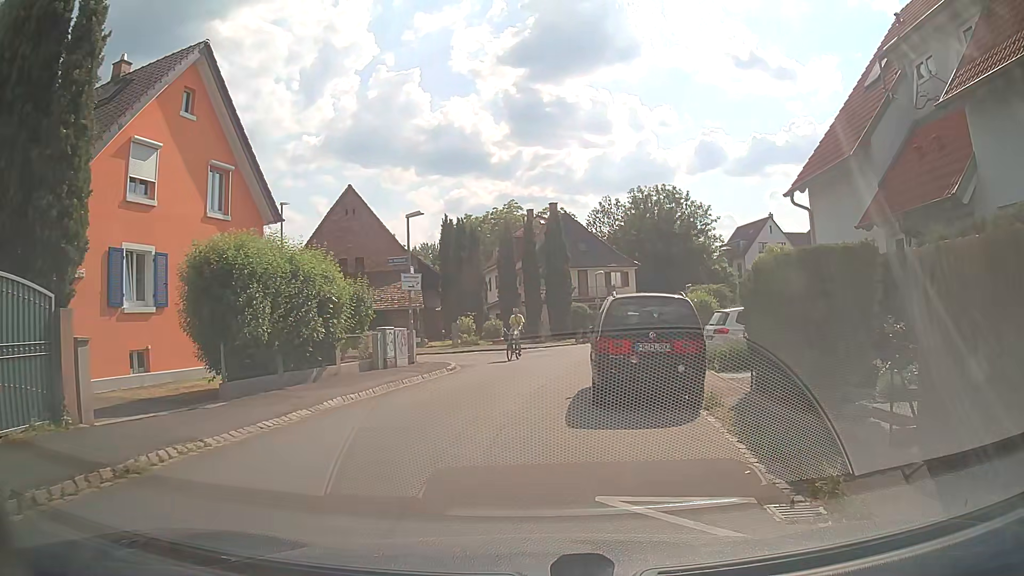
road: residential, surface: asphalt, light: Day
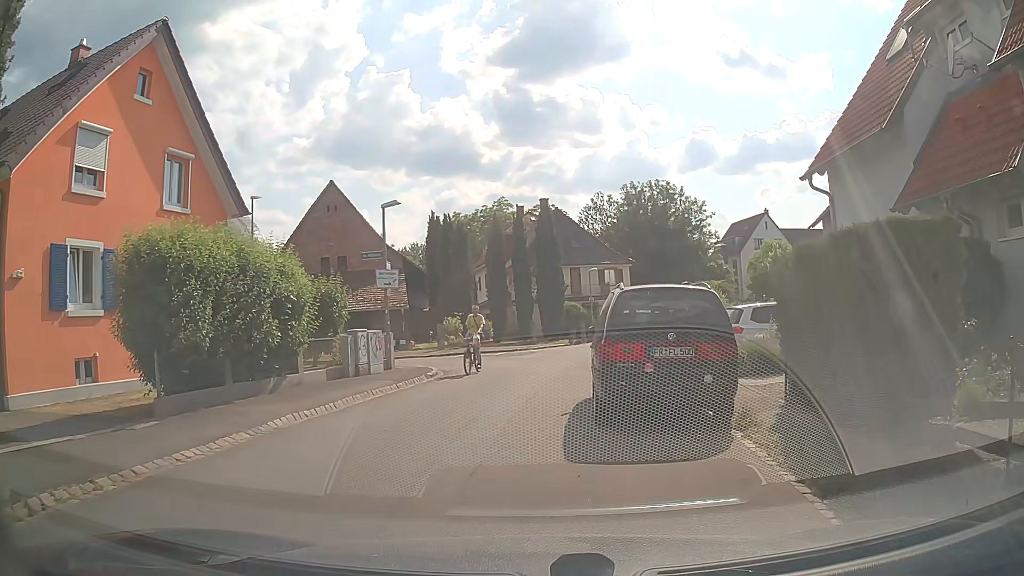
(0.0, +1.9) m; +2°
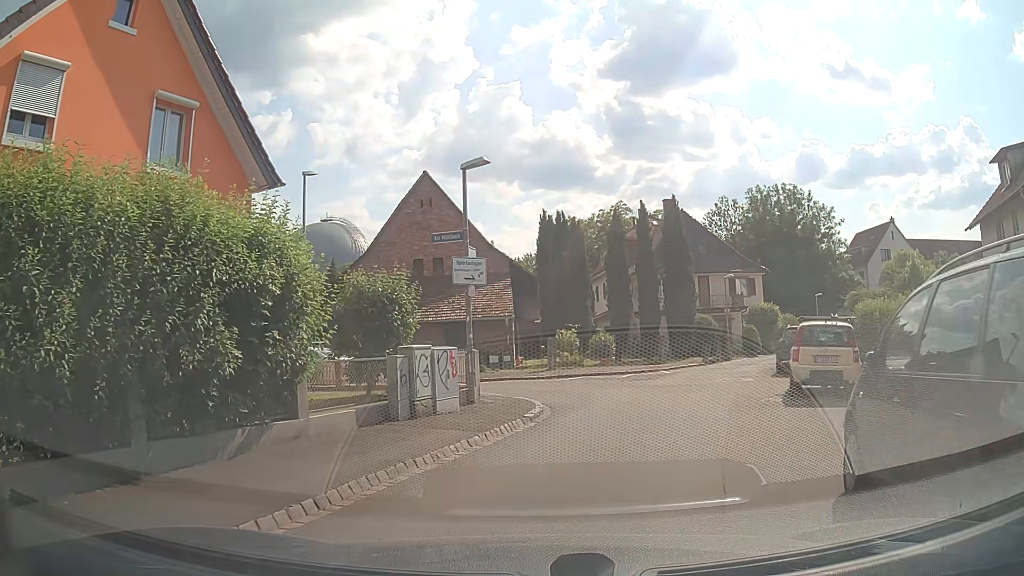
(-0.7, +6.1) m; -9°
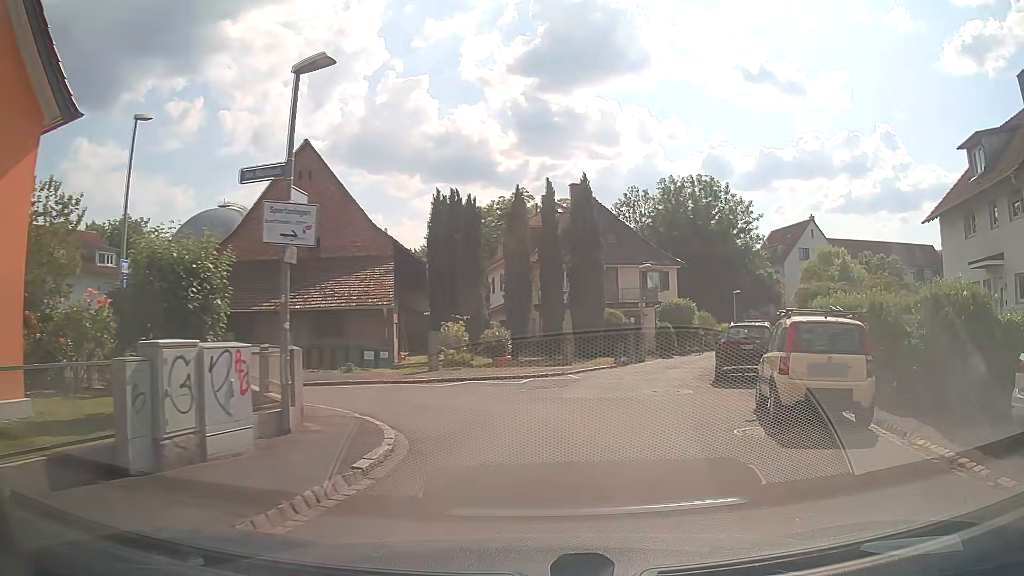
(+0.2, +4.9) m; +7°
